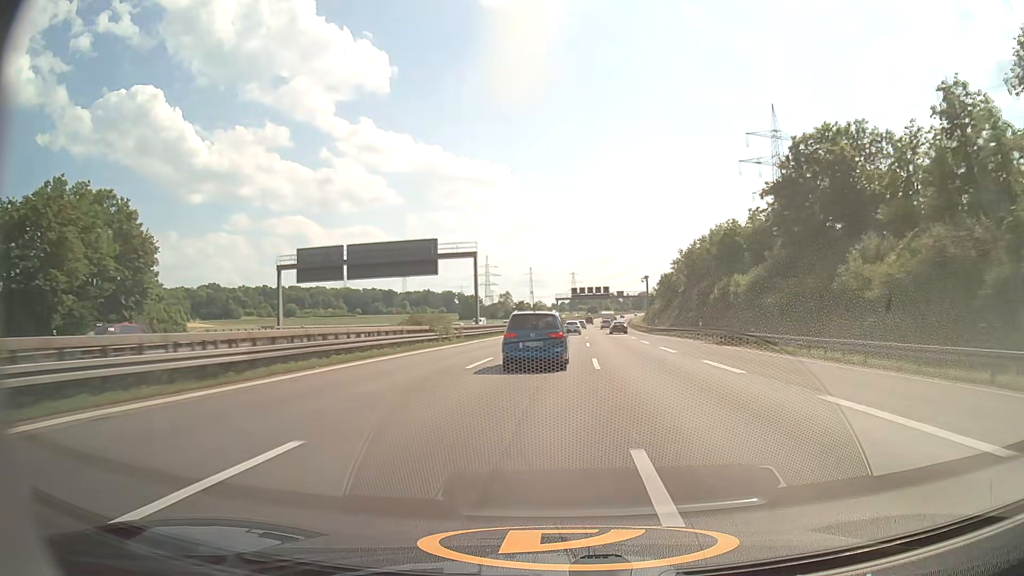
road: motorway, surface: asphalt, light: Day
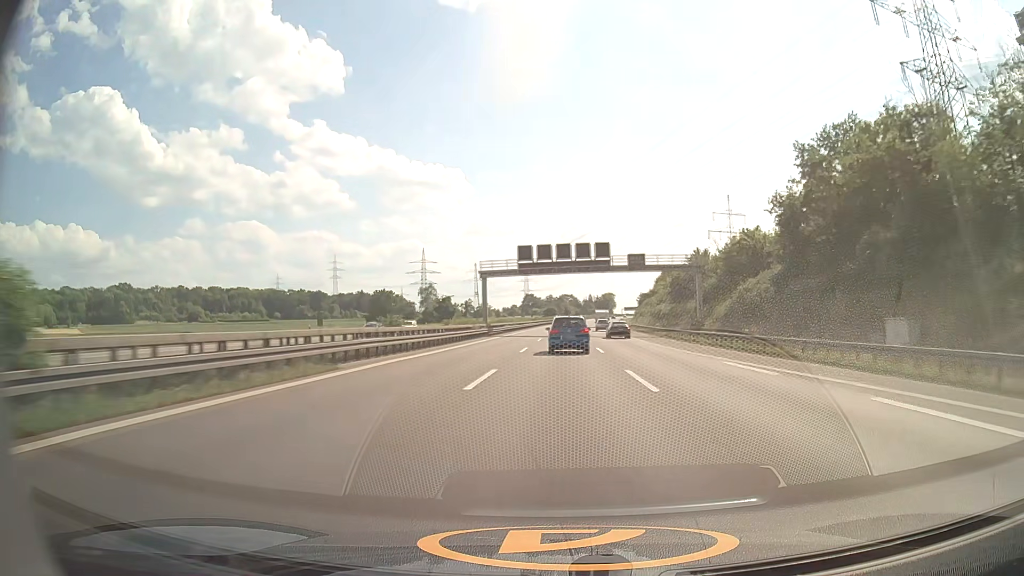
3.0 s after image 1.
(+3.6, +96.2) m; +4°
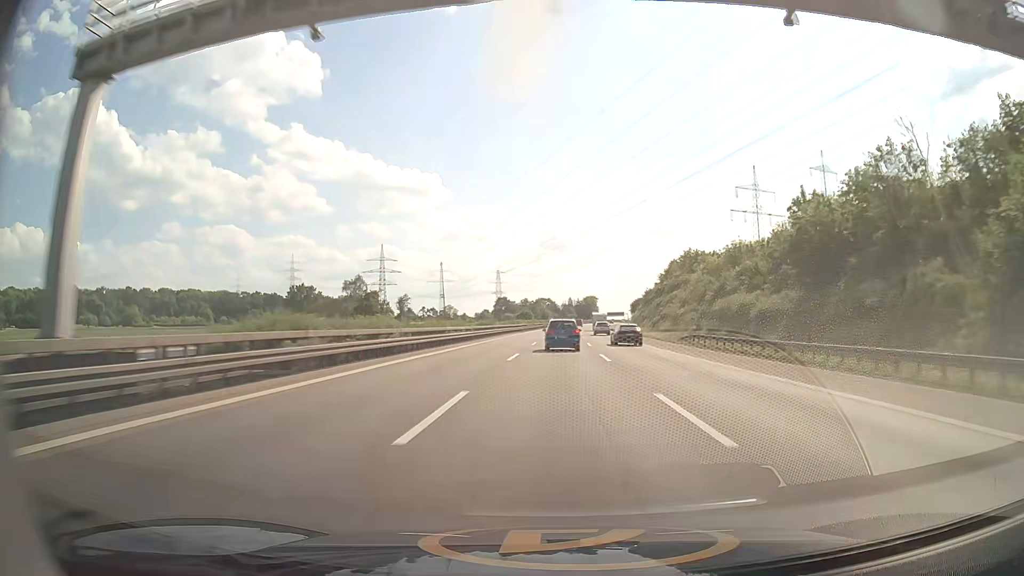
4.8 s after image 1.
(+1.2, +59.2) m; +2°
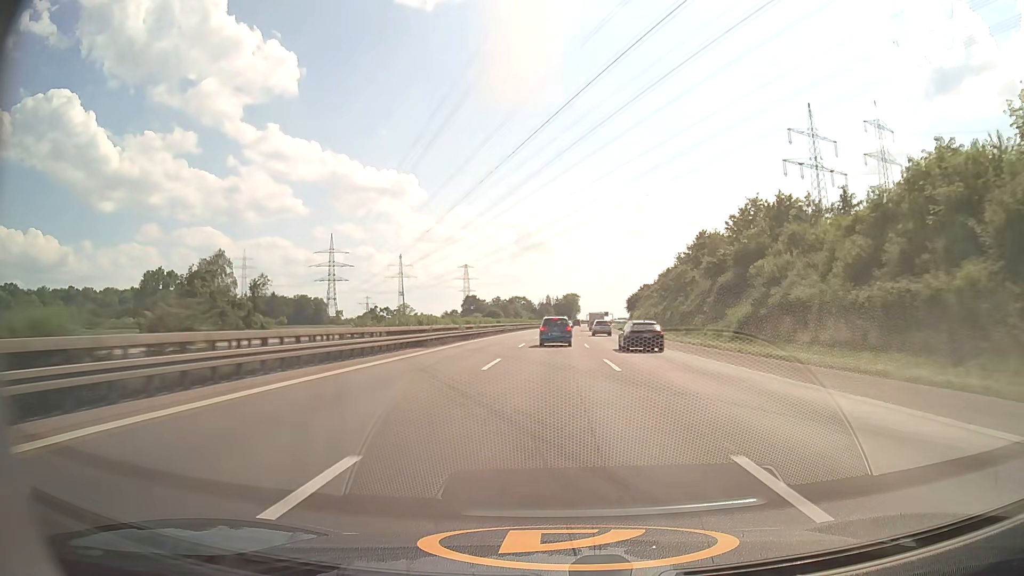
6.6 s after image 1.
(+0.9, +60.8) m; +2°
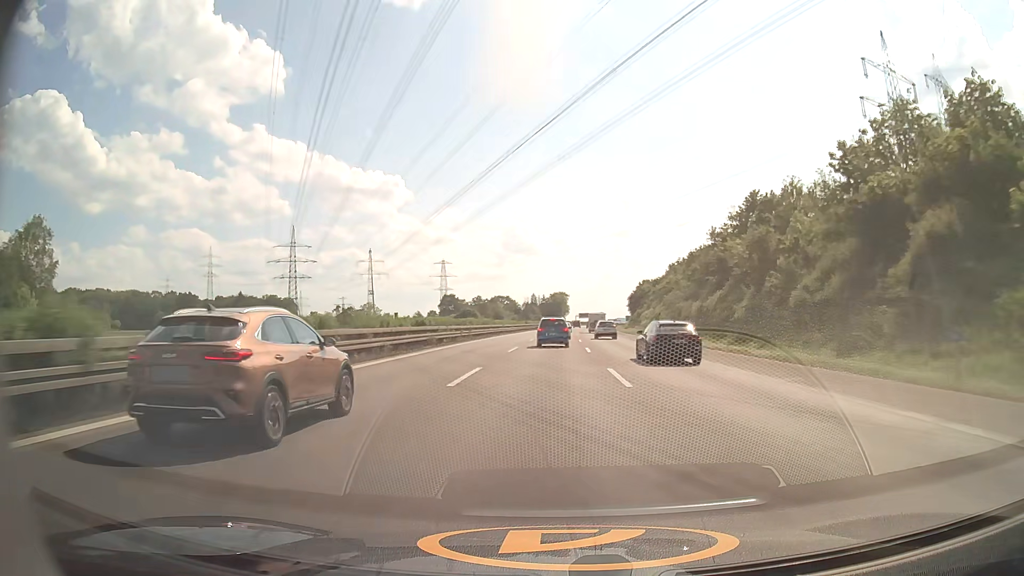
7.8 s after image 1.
(+0.4, +40.7) m; +1°
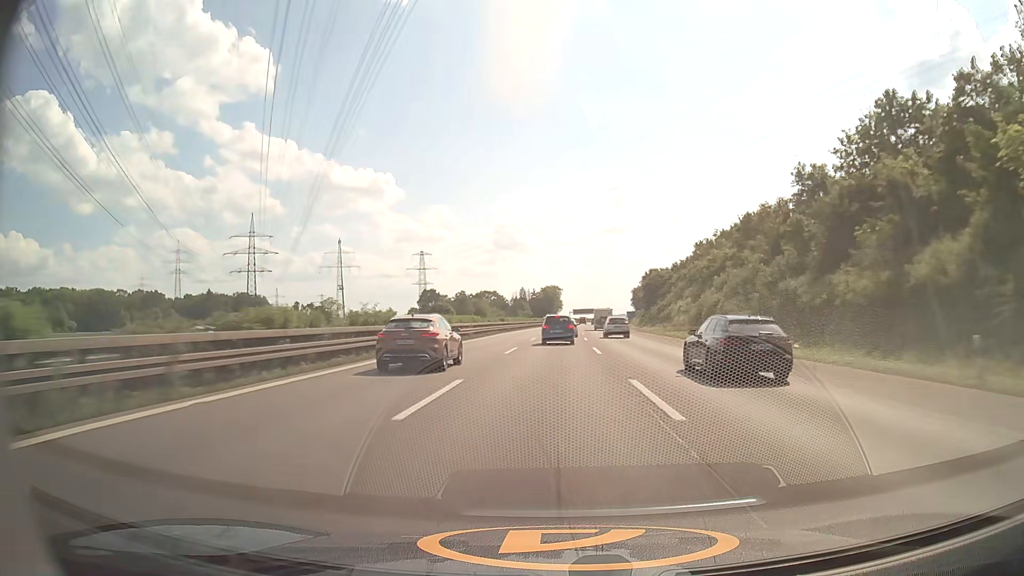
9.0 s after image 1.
(+0.3, +40.5) m; +1°
(0, +10) (0, +20) (0, +30) (0, +40) (0, +50) (+1, +60) (+1, +70) (+2, +80) (+2, +90) (+2, +100) m
